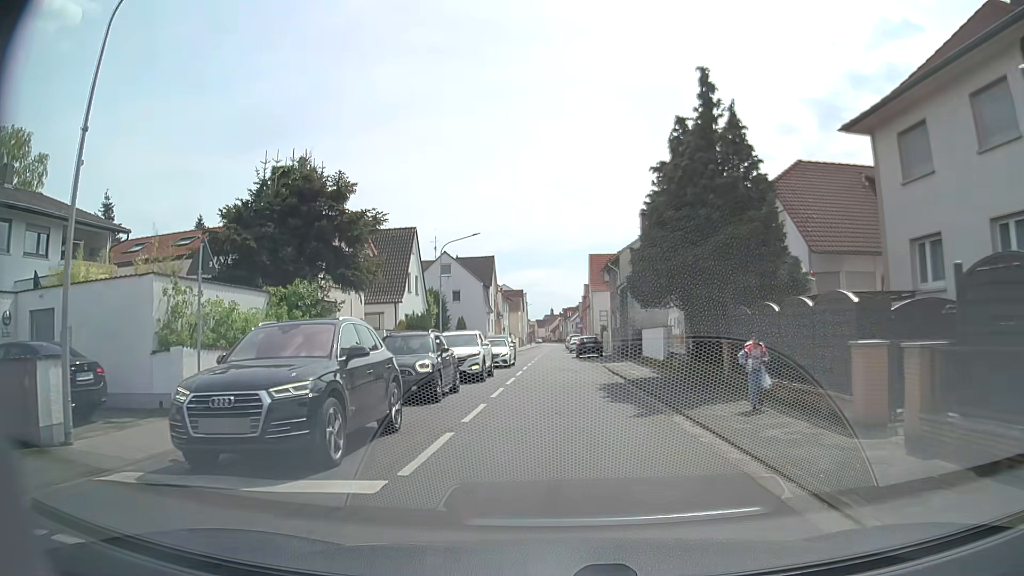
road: tertiary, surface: asphalt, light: Day
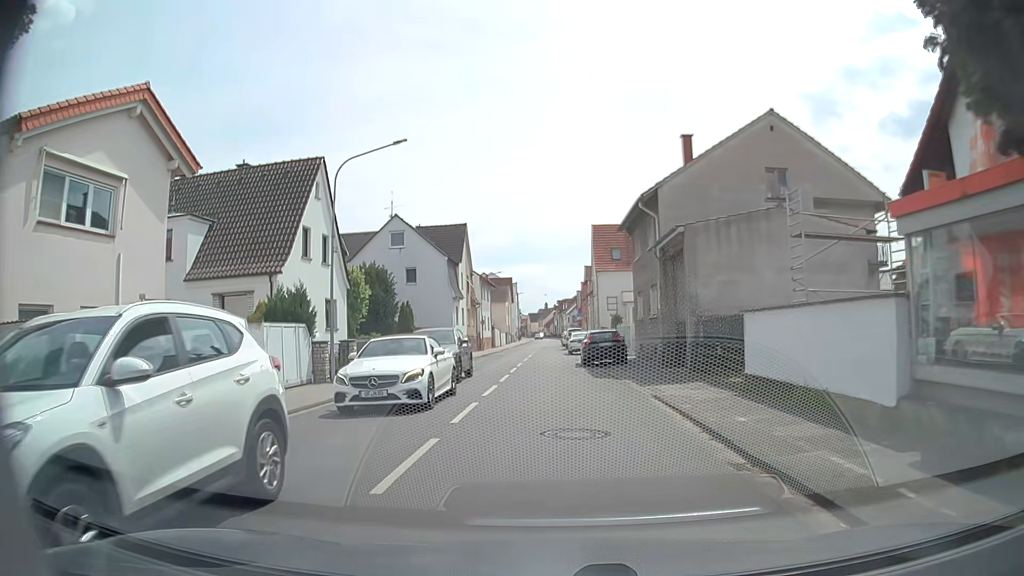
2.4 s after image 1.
(-0.1, +18.9) m; 0°
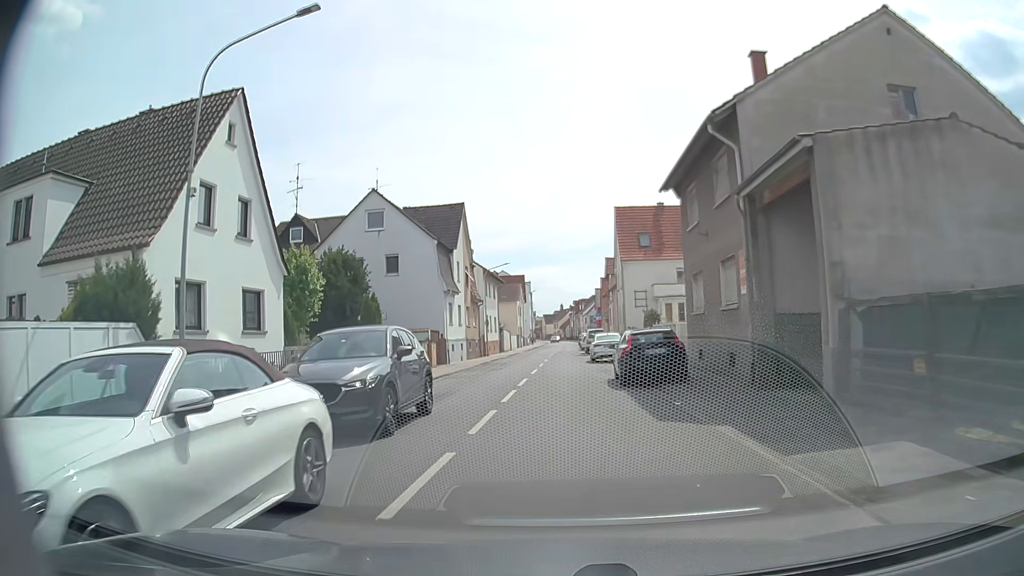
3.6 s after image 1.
(-0.1, +9.9) m; -1°
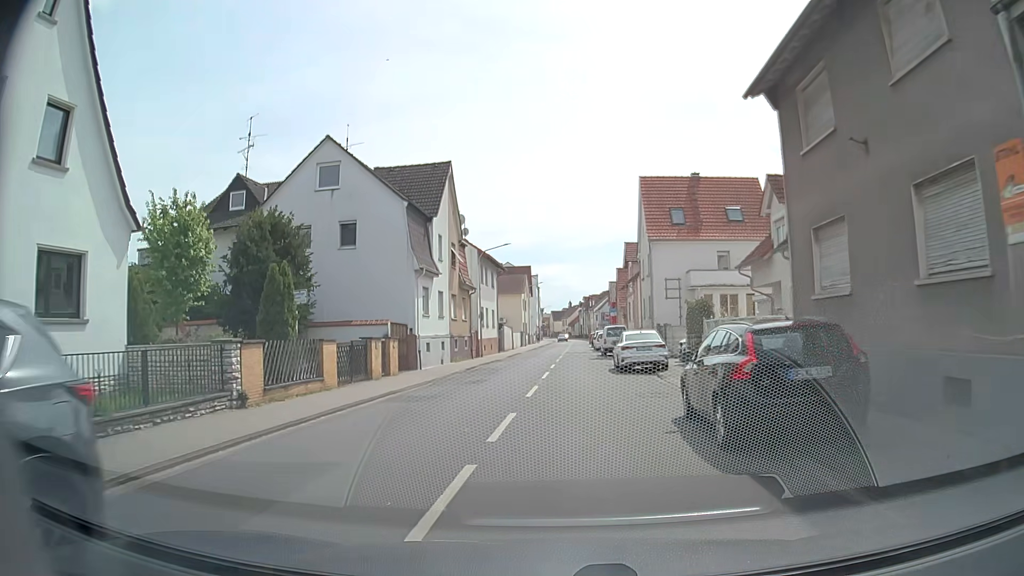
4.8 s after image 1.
(-0.1, +10.2) m; -1°
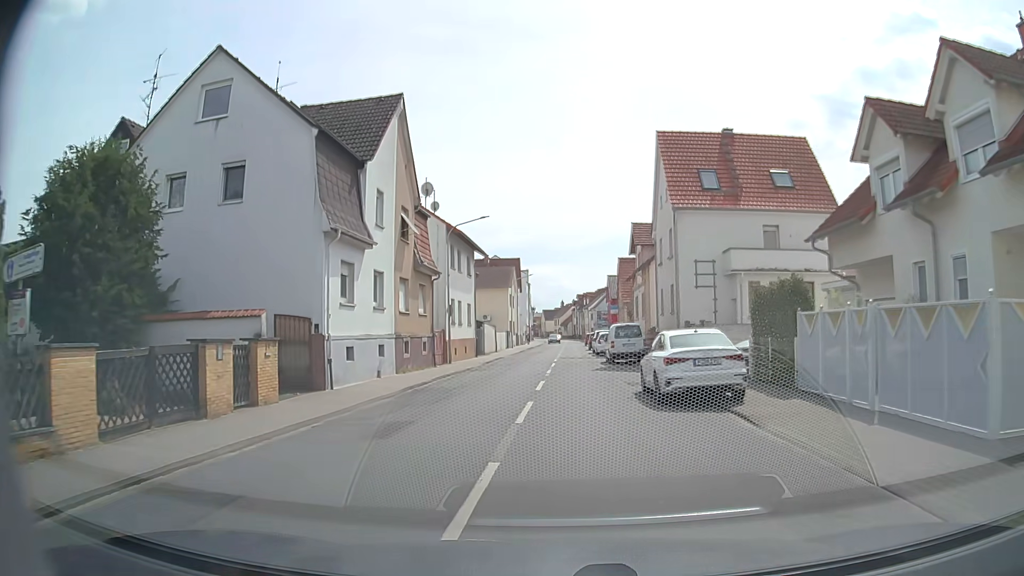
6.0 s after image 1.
(+0.1, +10.5) m; +2°
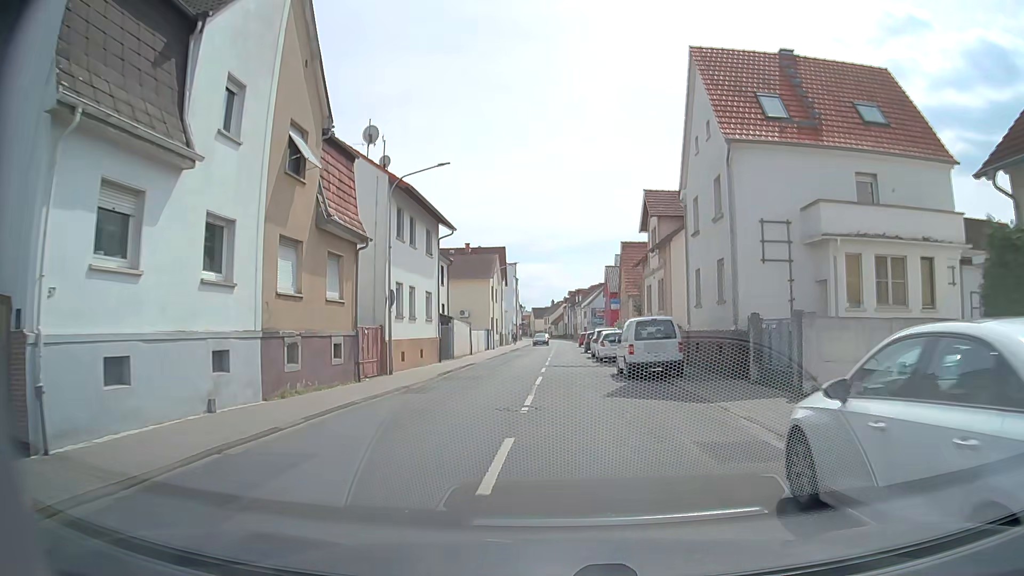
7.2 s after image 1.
(-0.1, +10.9) m; 0°
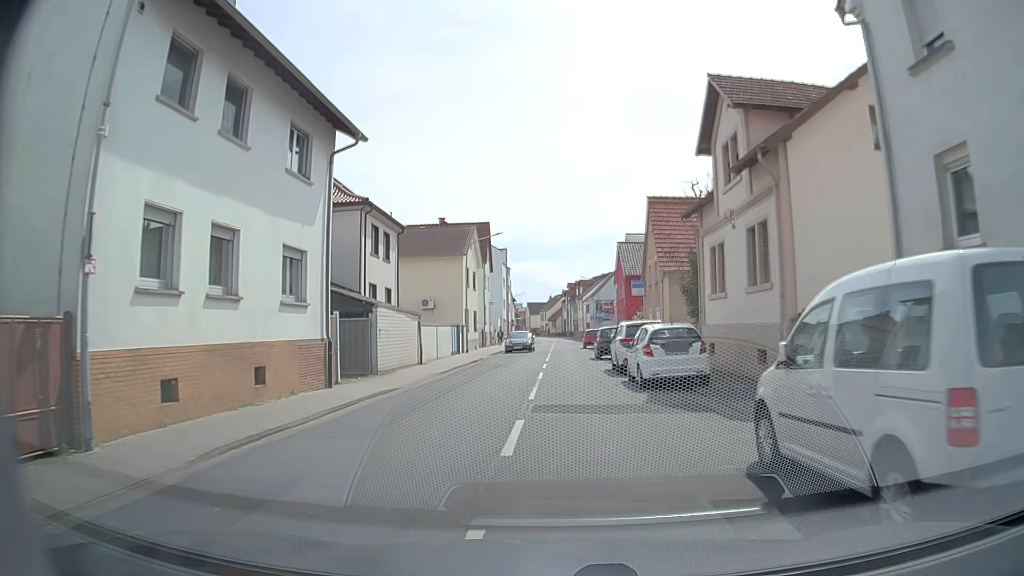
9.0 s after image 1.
(+0.1, +16.6) m; +1°
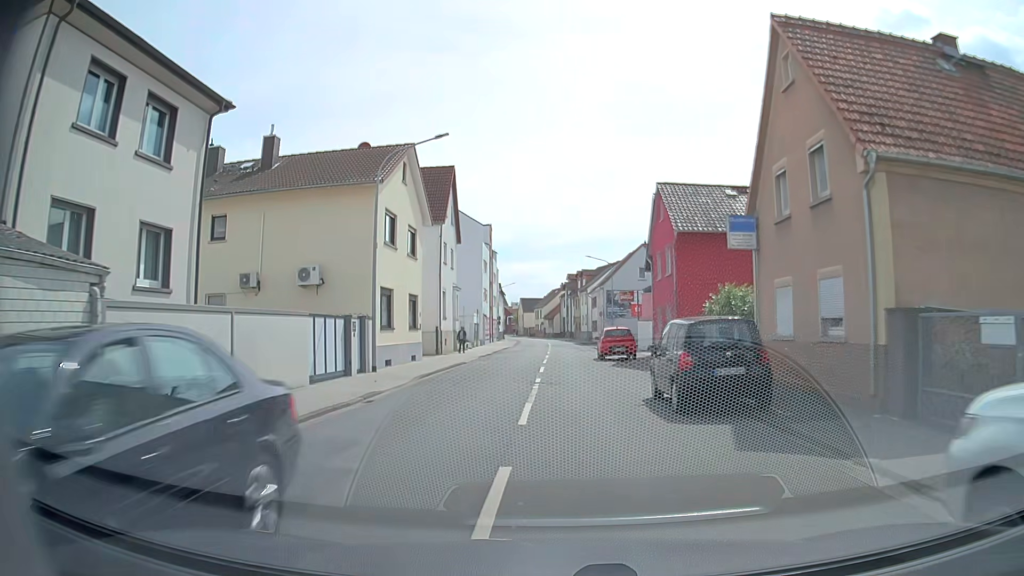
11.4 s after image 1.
(-0.1, +21.9) m; -1°
(0, +10) (0, +20) (0, +30) (+1, +40) (+1, +50) (+1, +60) (+1, +70) (+1, +80) (+1, +90) (0, +100) m
